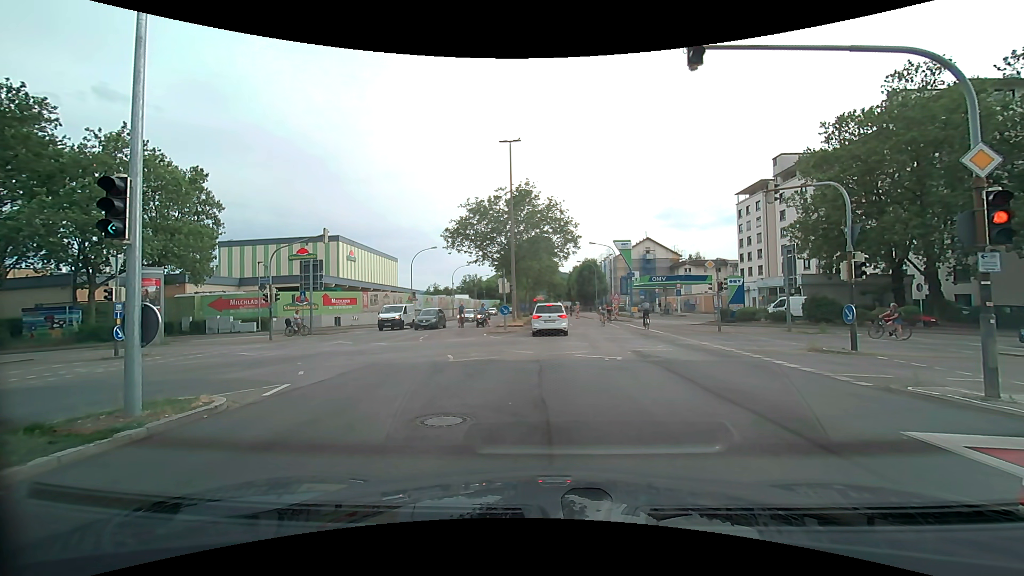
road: secondary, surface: asphalt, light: Day
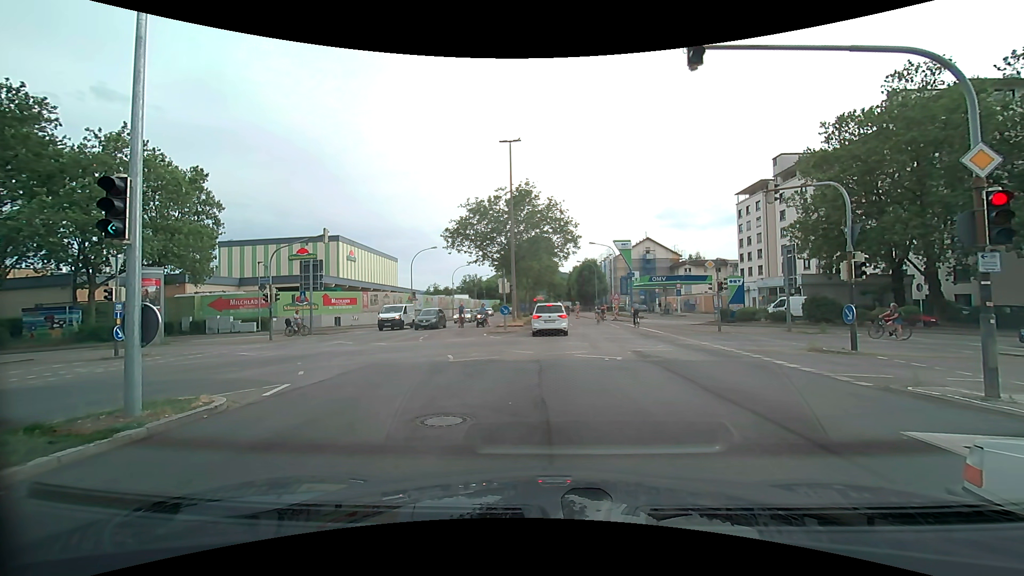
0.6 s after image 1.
(0.0, 0.0) m; 0°
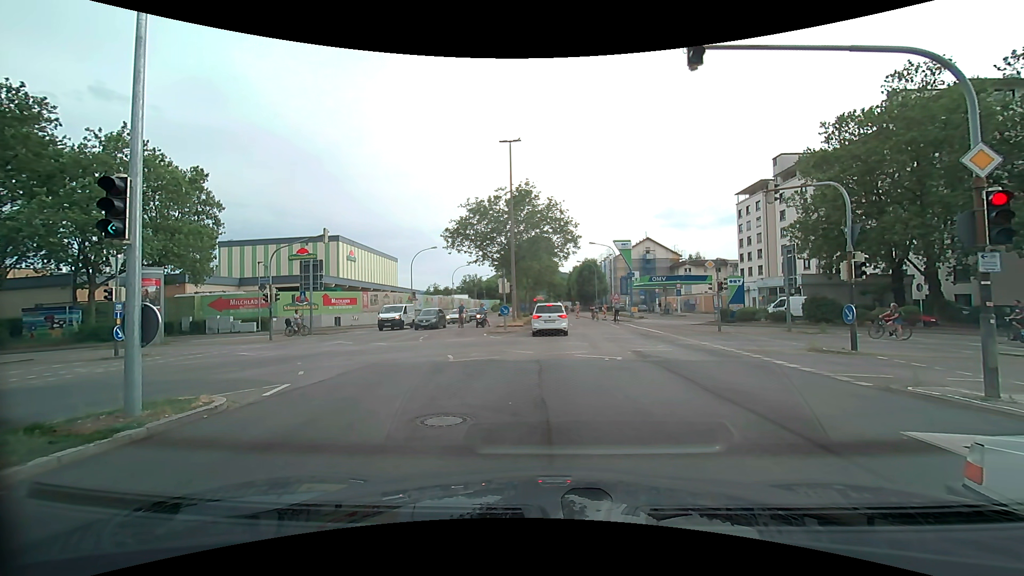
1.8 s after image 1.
(0.0, 0.0) m; 0°
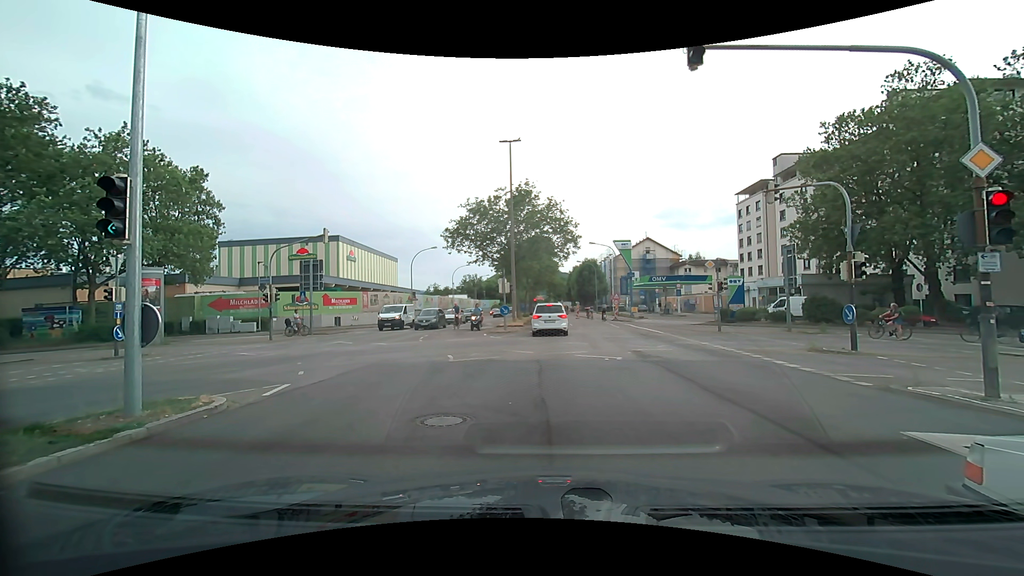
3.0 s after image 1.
(0.0, 0.0) m; 0°
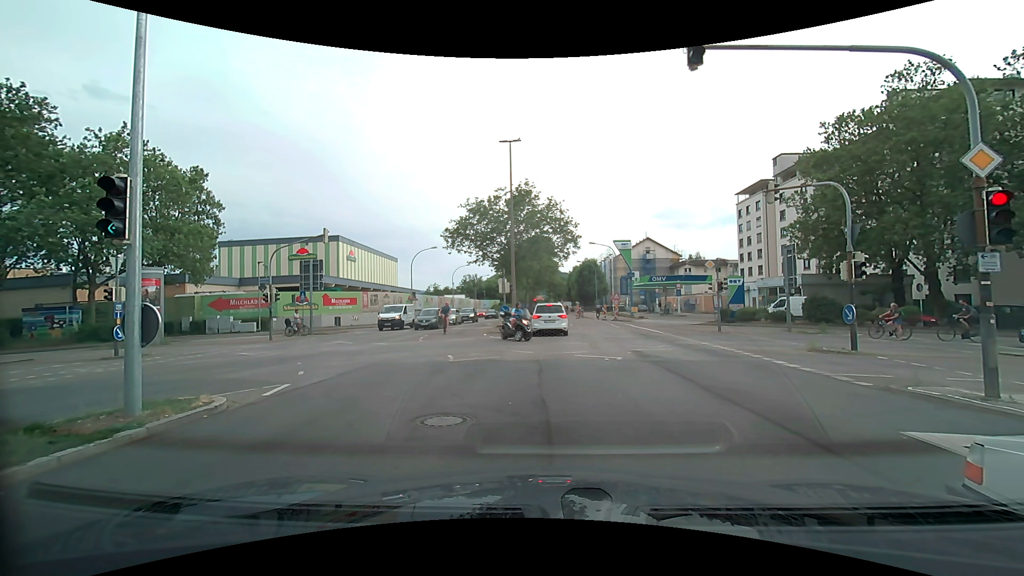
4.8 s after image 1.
(0.0, 0.0) m; 0°
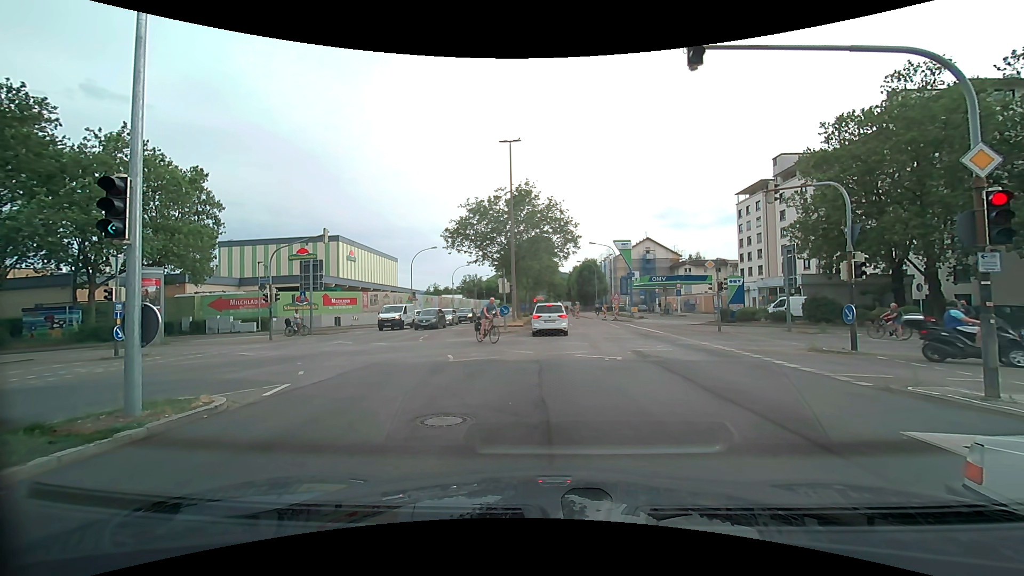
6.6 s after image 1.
(0.0, 0.0) m; 0°
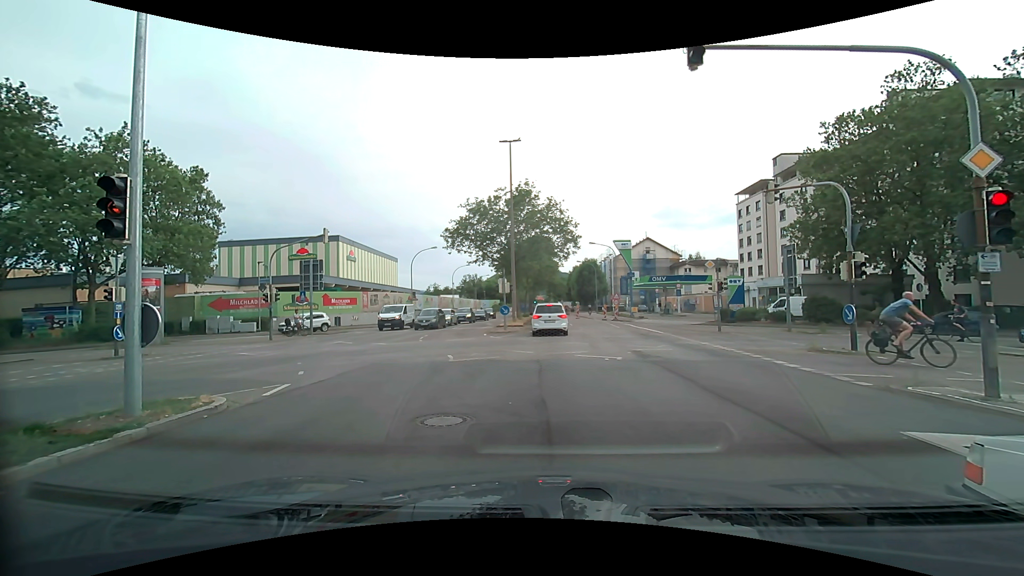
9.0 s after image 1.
(0.0, 0.0) m; 0°
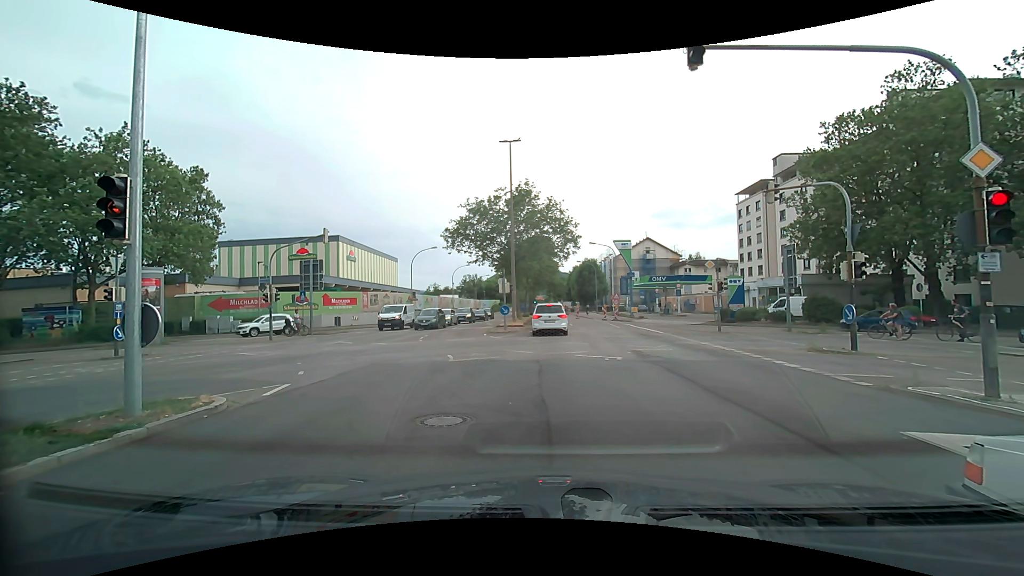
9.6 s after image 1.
(0.0, 0.0) m; 0°
(0, +10) (+1, +20) (+1, +30) (+1, +40) (+1, +50) (+1, +60) (+1, +70) (+1, +80) (+1, +90) (+2, +100) m
